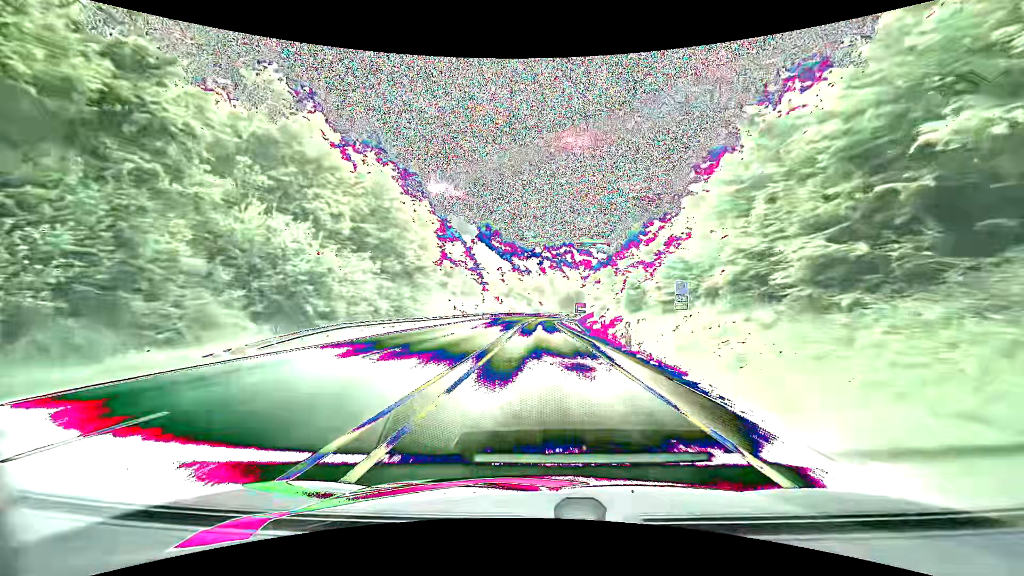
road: primary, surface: asphalt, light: Day
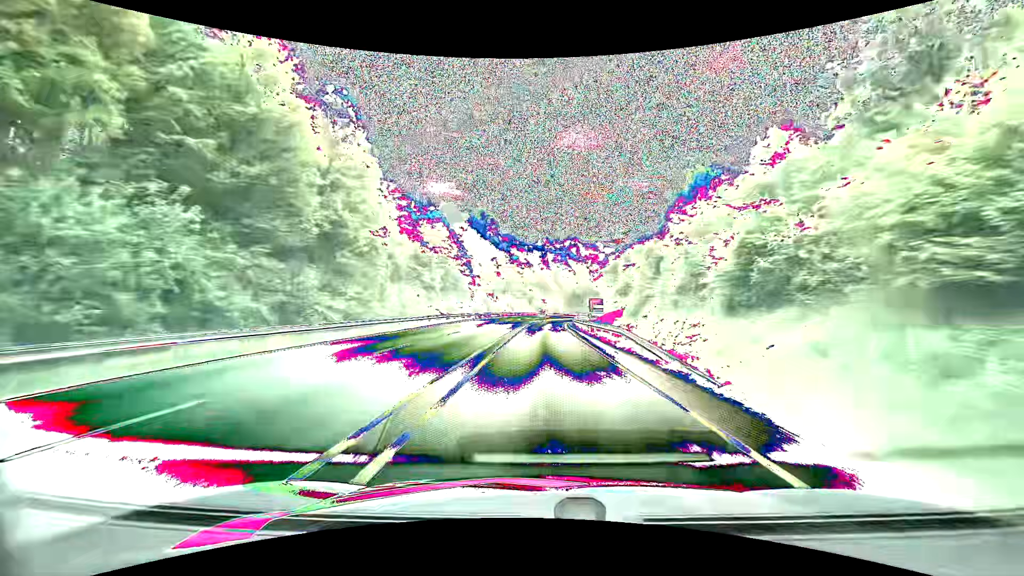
(-0.1, +23.7) m; 0°
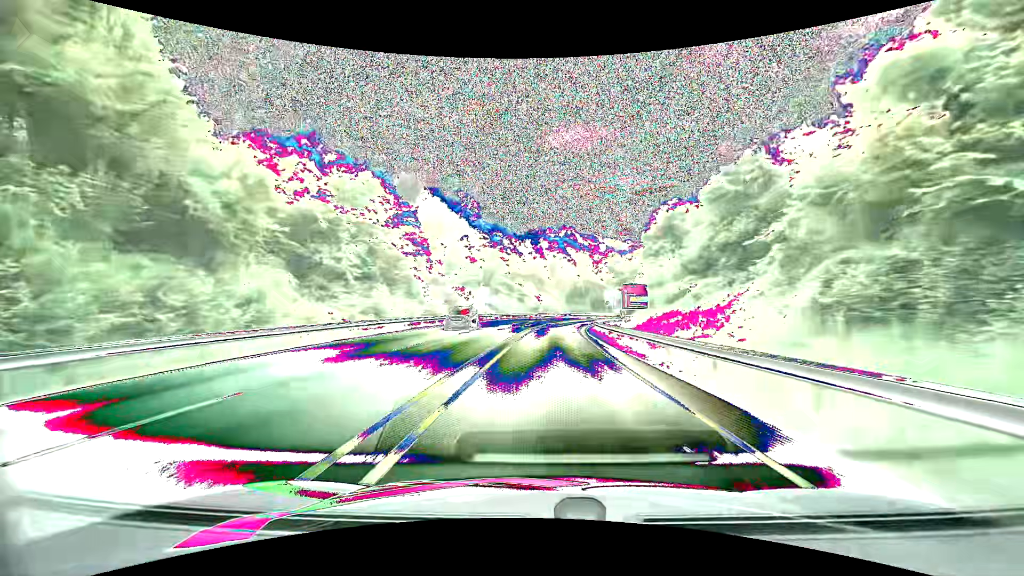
(0.0, +35.3) m; 0°
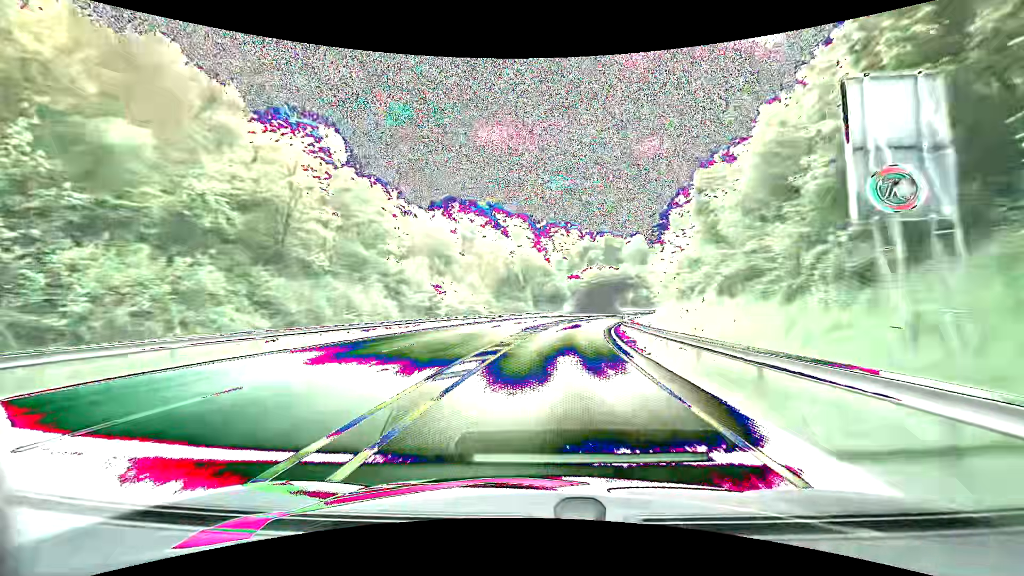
(+3.3, +59.0) m; +8°
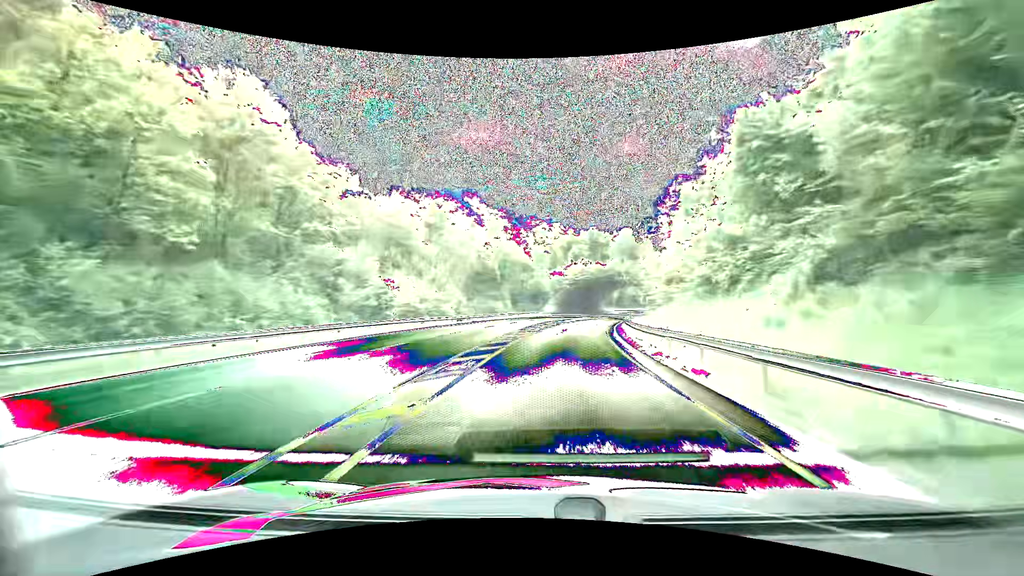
(+0.2, +11.9) m; +2°
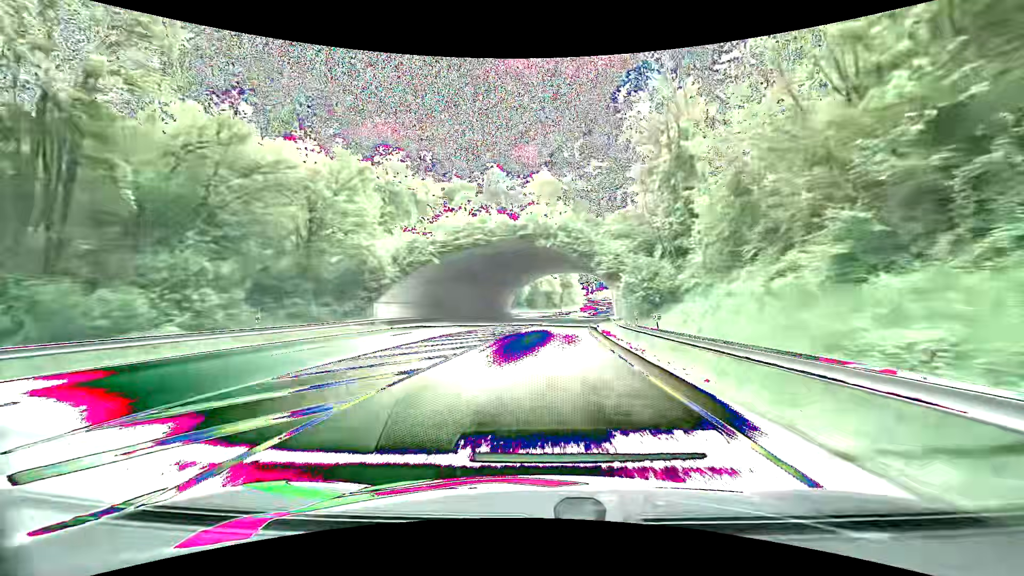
(+6.5, +59.8) m; +11°
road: primary_link
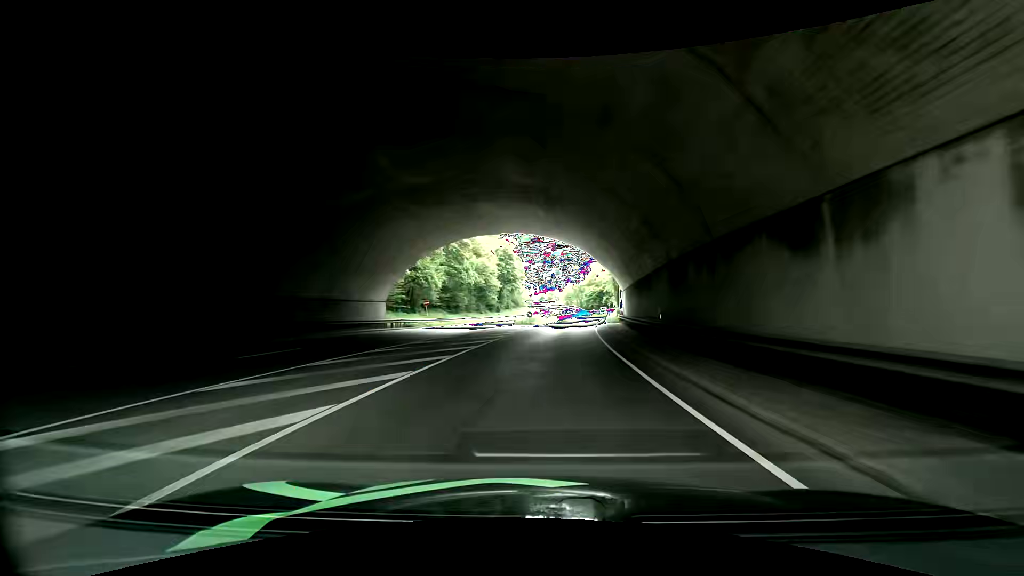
(+2.8, +48.7) m; +7°
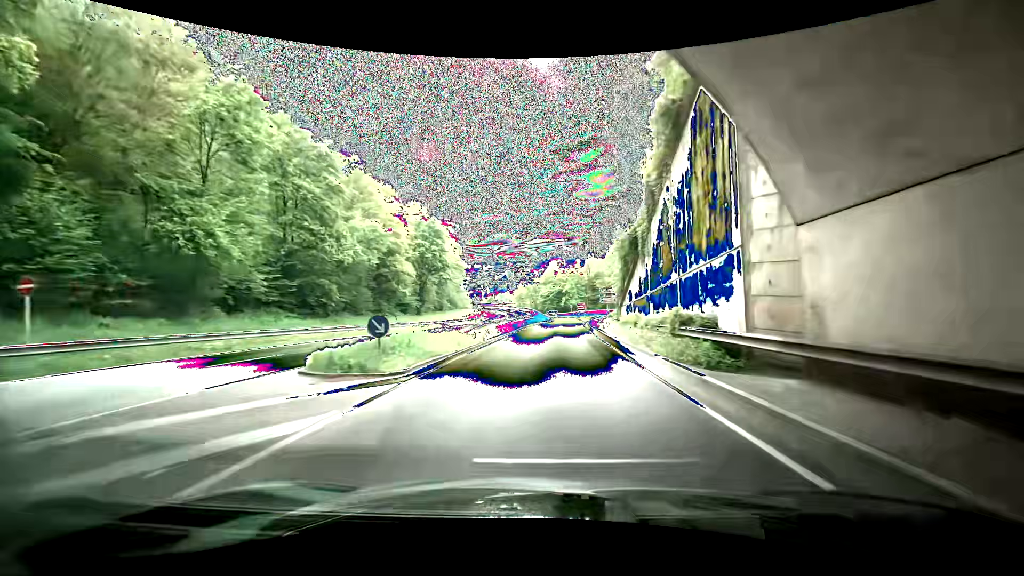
(+0.7, +36.4) m; +3°
(0, +10) (+1, +20) (+2, +30) (+3, +40) (+4, +50) (+5, +60) (+7, +70) (+9, +79) (+11, +89) (+13, +99) m
